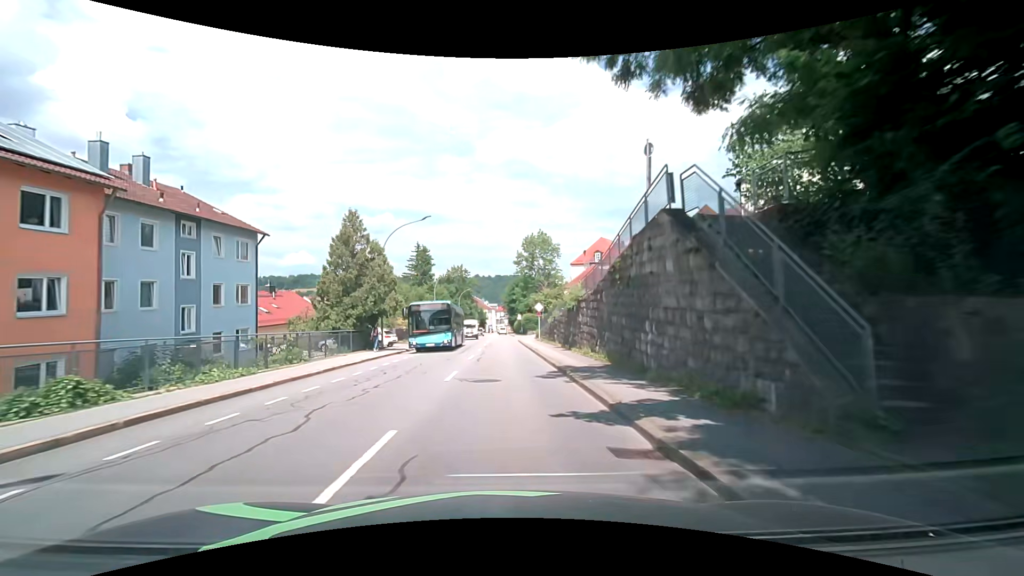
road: tertiary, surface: asphalt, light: Day
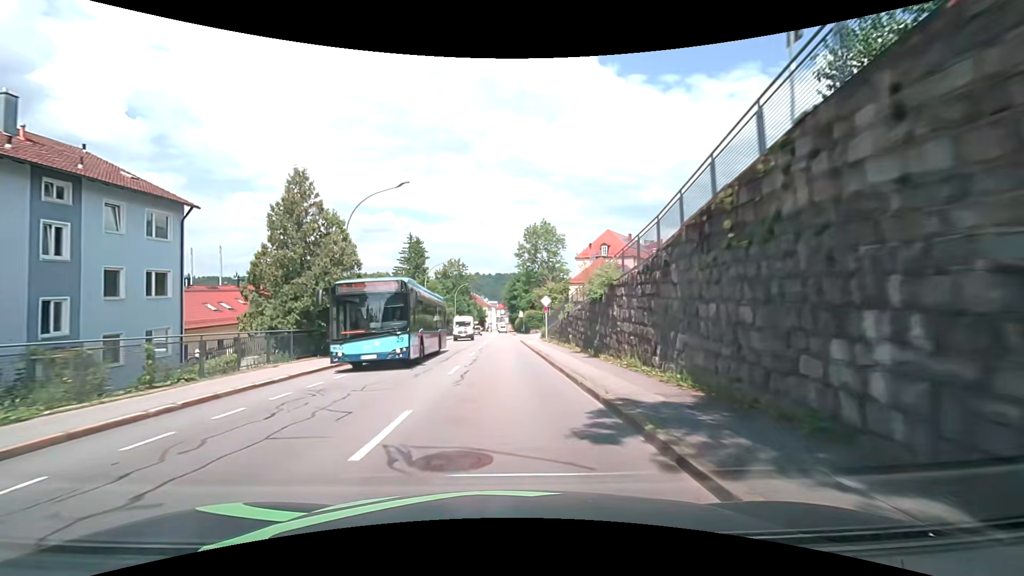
(+0.1, +7.7) m; +1°
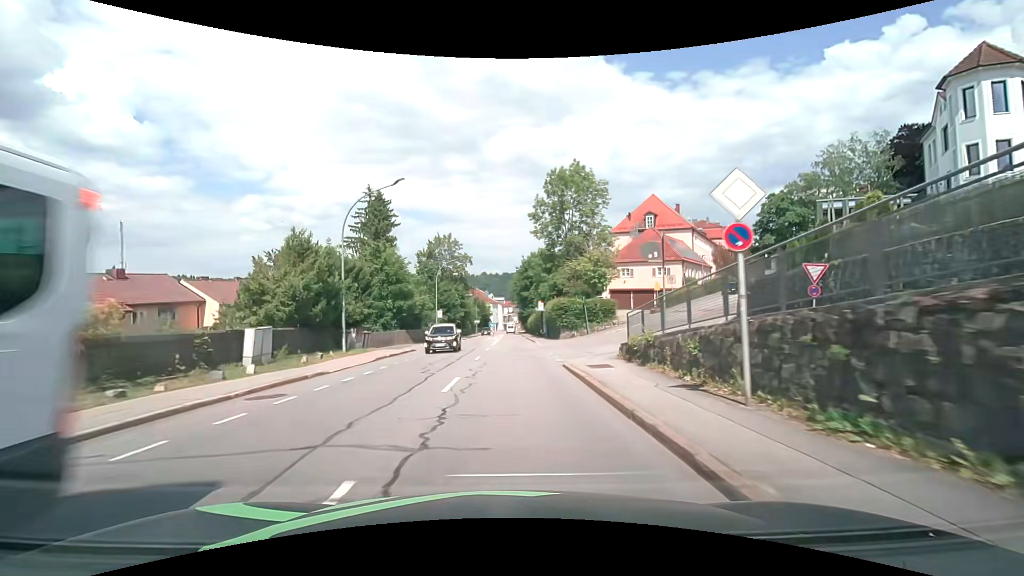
(-0.5, +30.6) m; -1°
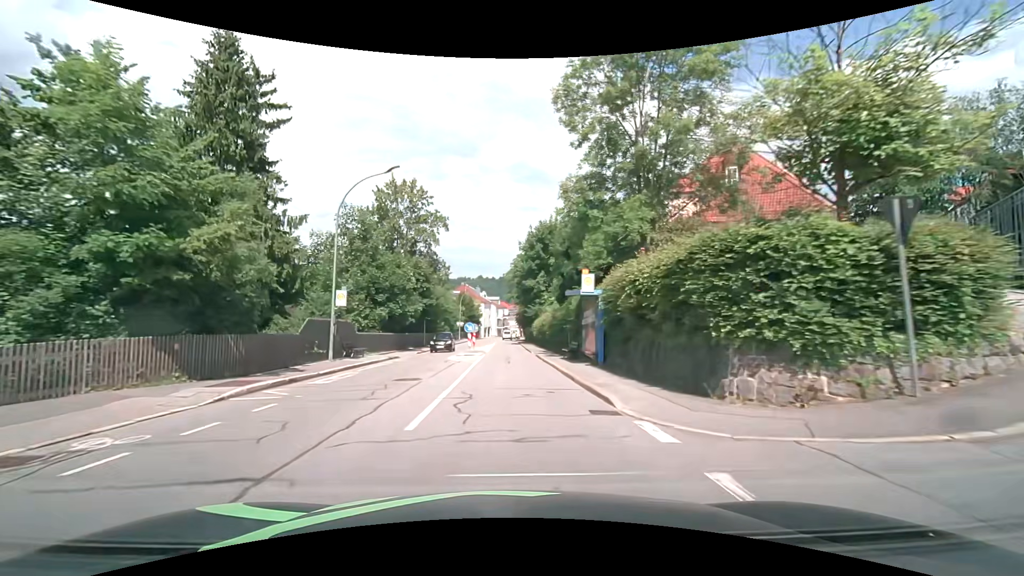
(-0.1, +30.6) m; 0°
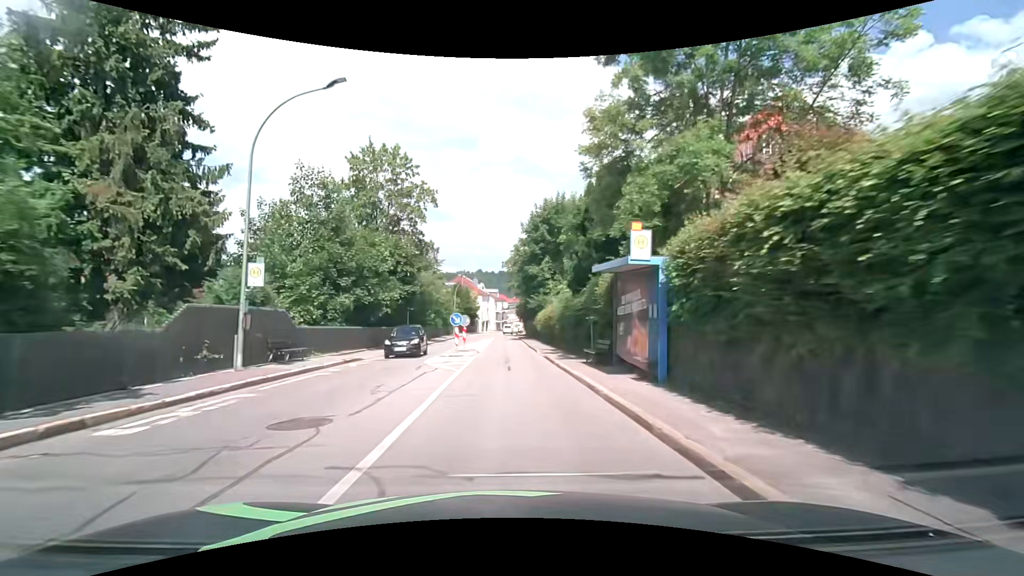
(0.0, +7.6) m; 0°
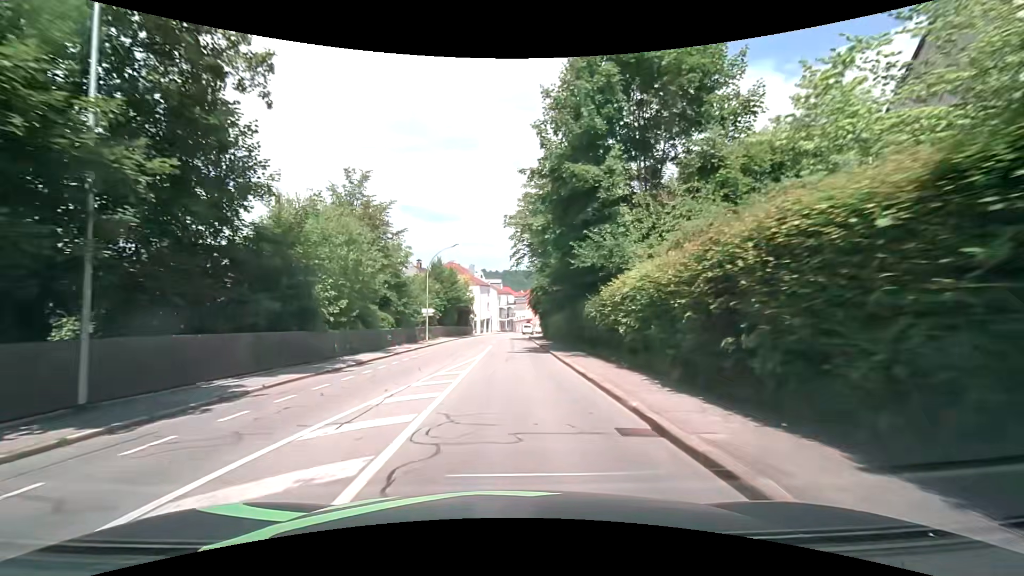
(-0.3, +30.6) m; -1°
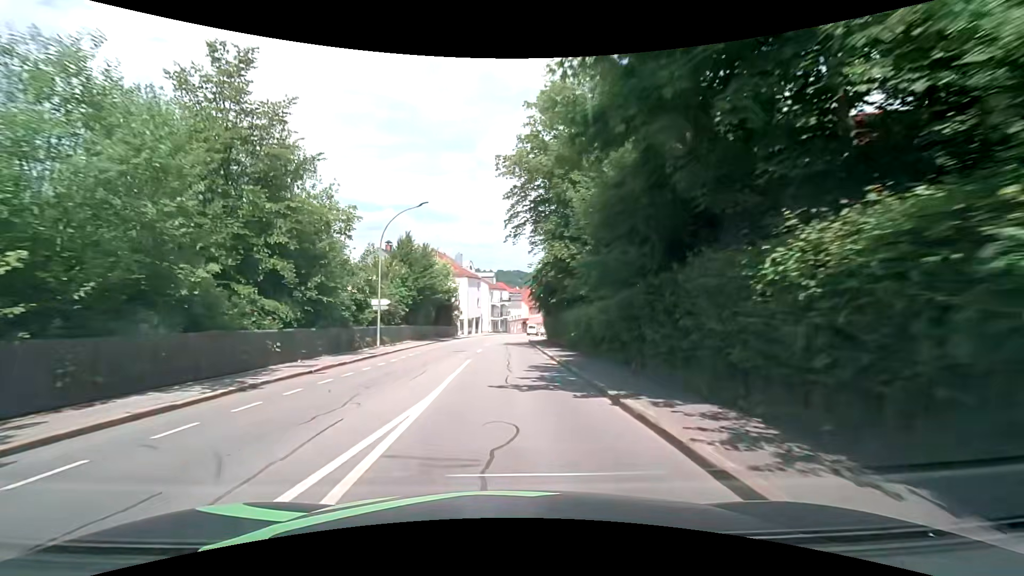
(+0.2, +15.2) m; +1°
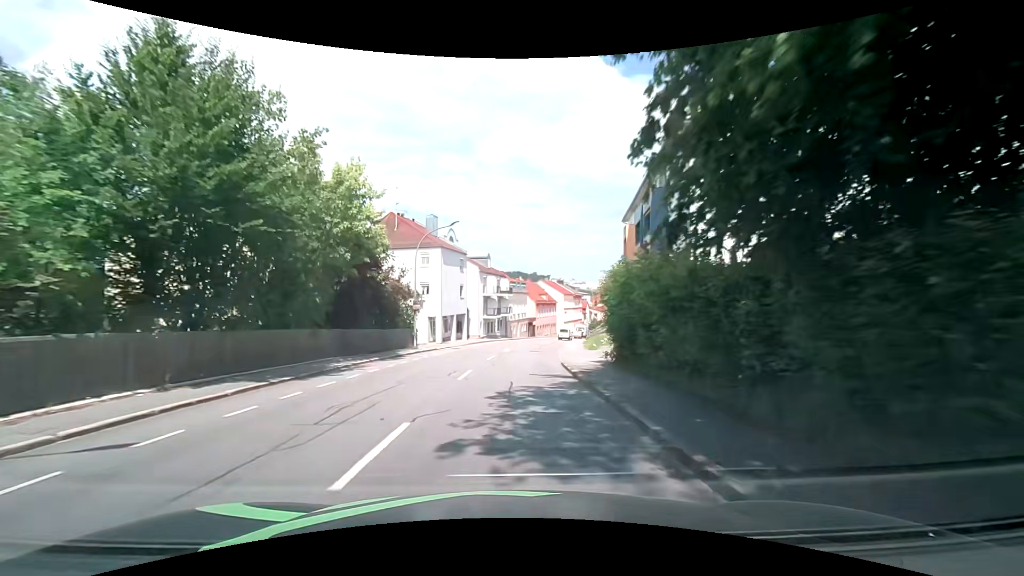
(+0.1, +30.4) m; 0°
(0, +10) (0, +20) (+1, +30) (+2, +40) (+4, +50) (+6, +60) (+8, +69) (+10, +79) (+13, +89) (+16, +98) m
